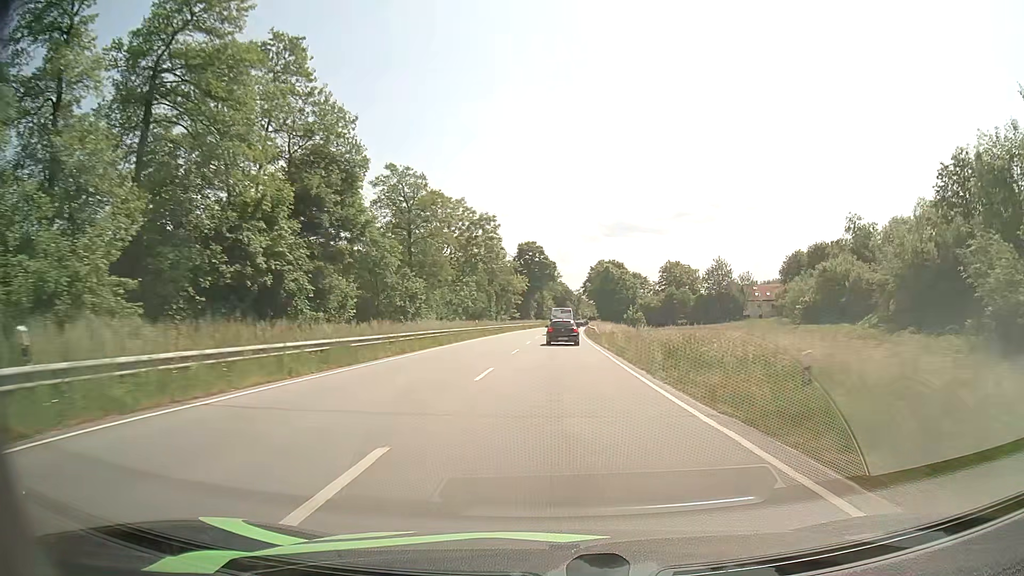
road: primary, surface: asphalt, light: Day
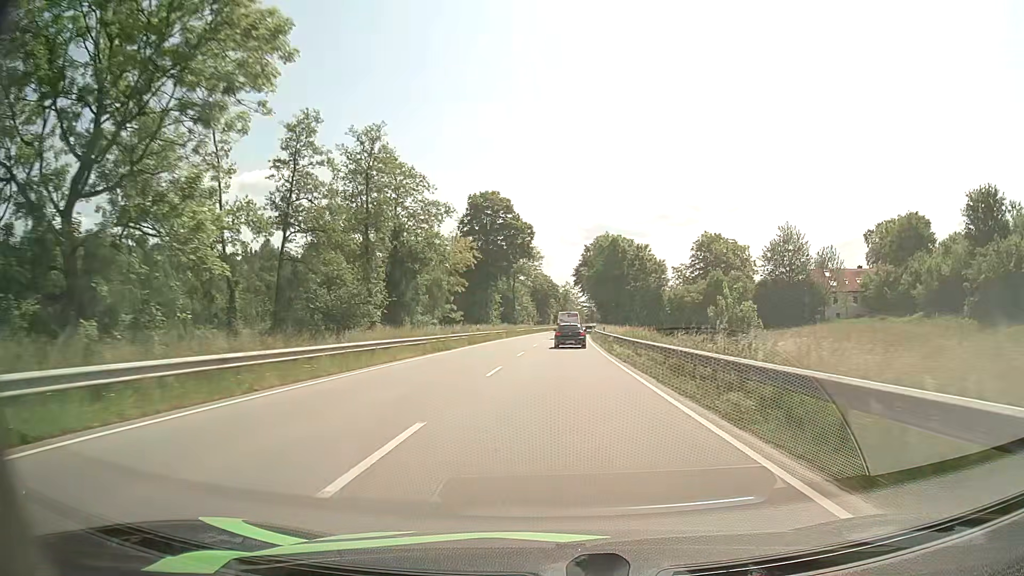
(+0.8, +57.9) m; +2°
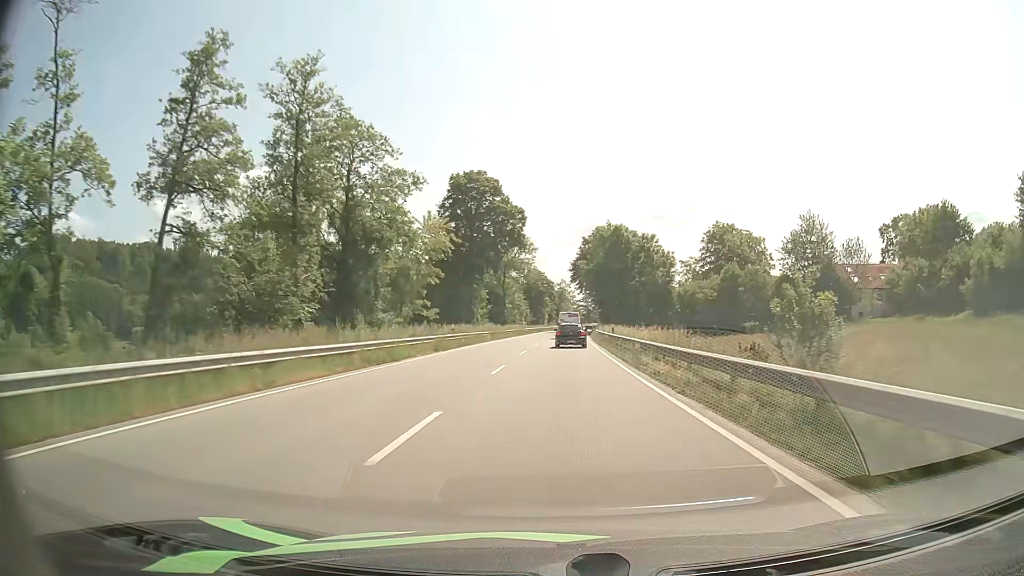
(0.0, +11.2) m; 0°
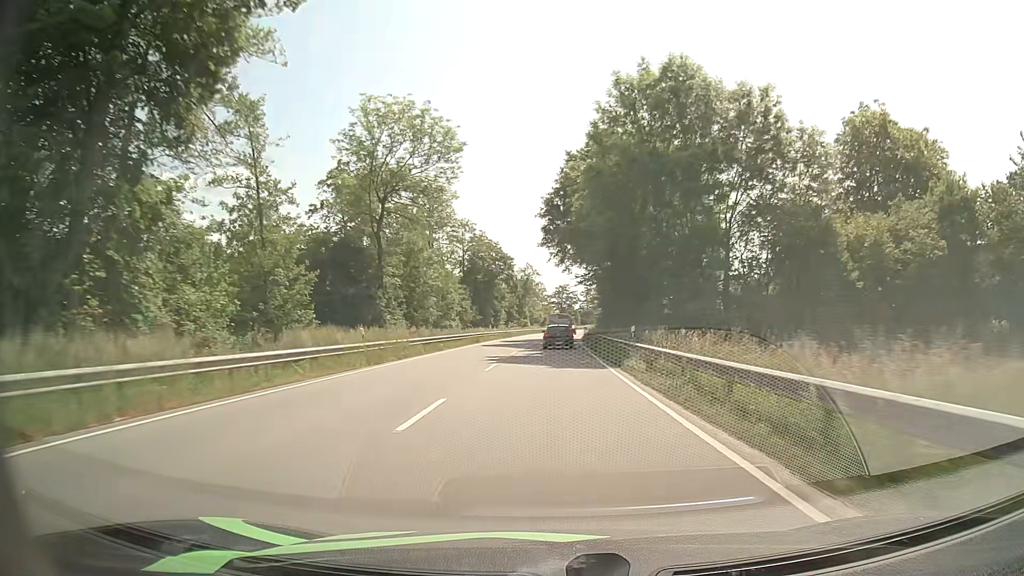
(+1.5, +57.4) m; +3°
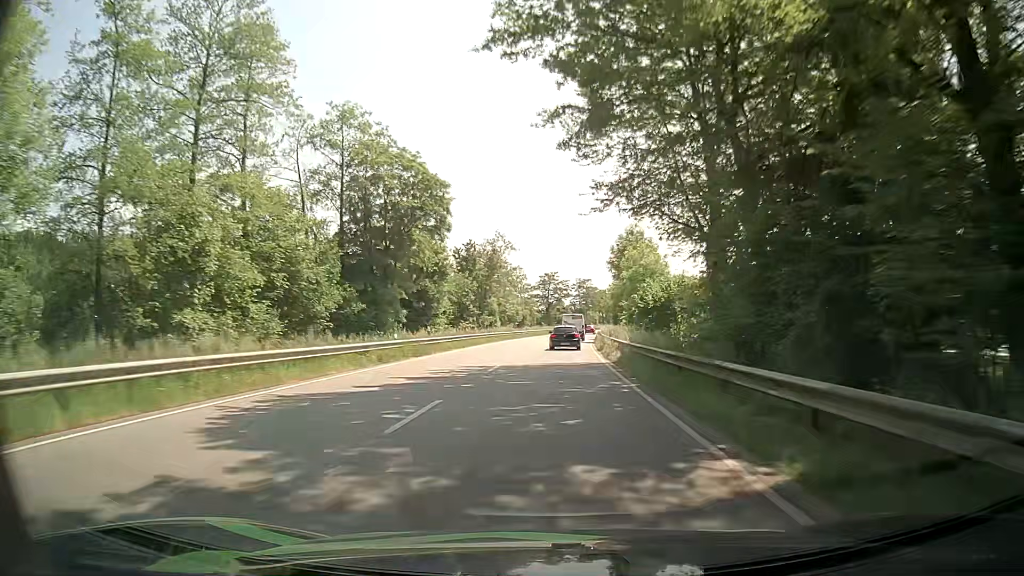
(+0.4, +48.2) m; +1°
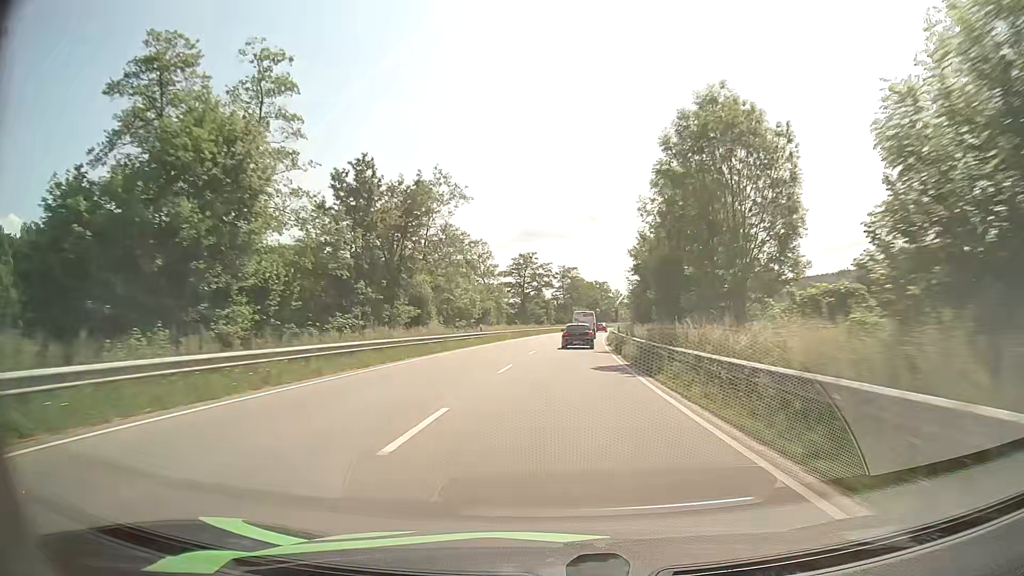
(+0.2, +37.2) m; +1°
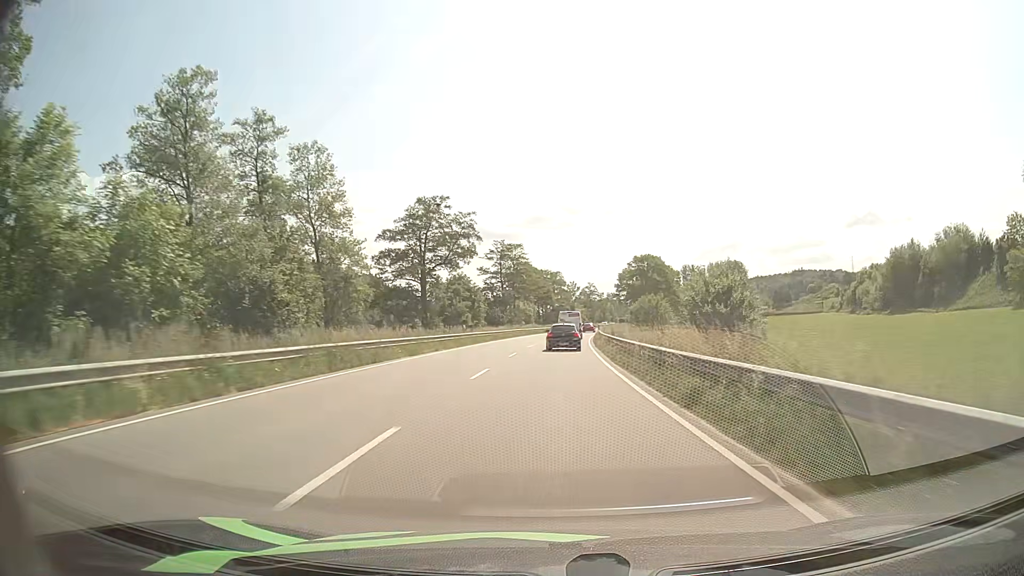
(+2.1, +49.6) m; +5°
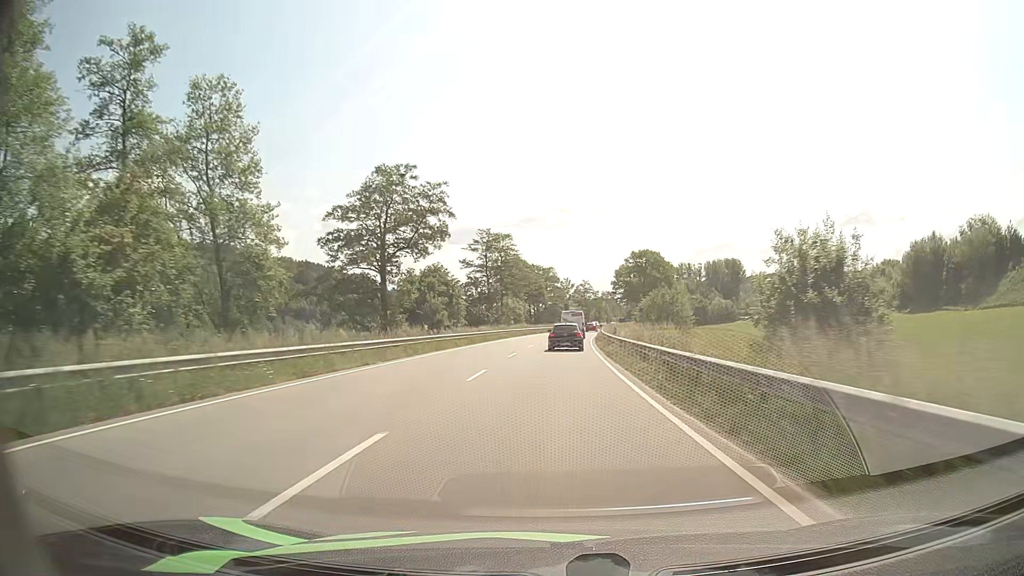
(+0.1, +12.4) m; +1°
(0, +10) (0, +20) (0, +30) (+1, +40) (+1, +50) (+2, +60) (+3, +70) (+4, +80) (+5, +90) (+6, +100) m
